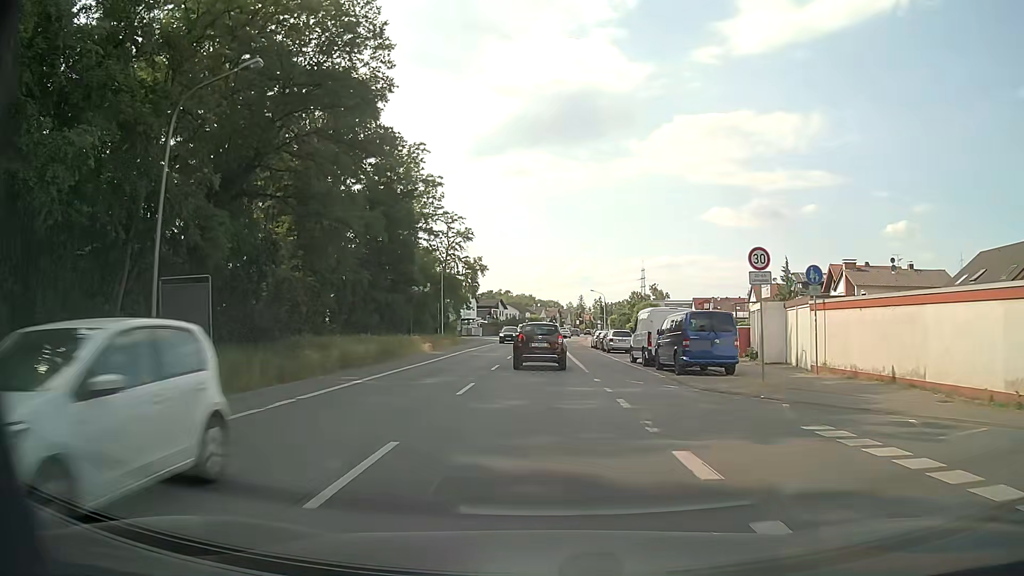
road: primary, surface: asphalt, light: Day
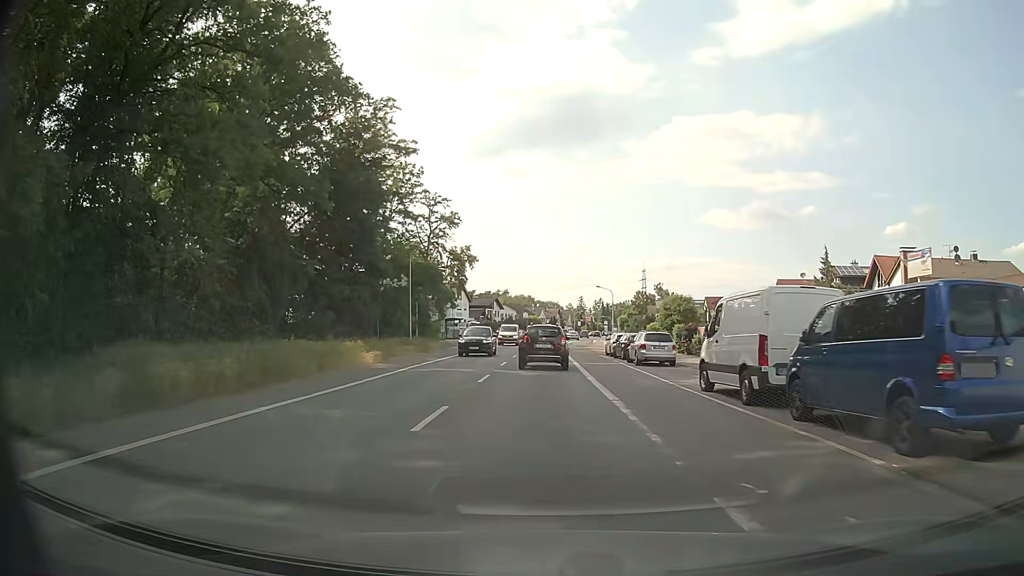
(0.0, +13.8) m; 0°
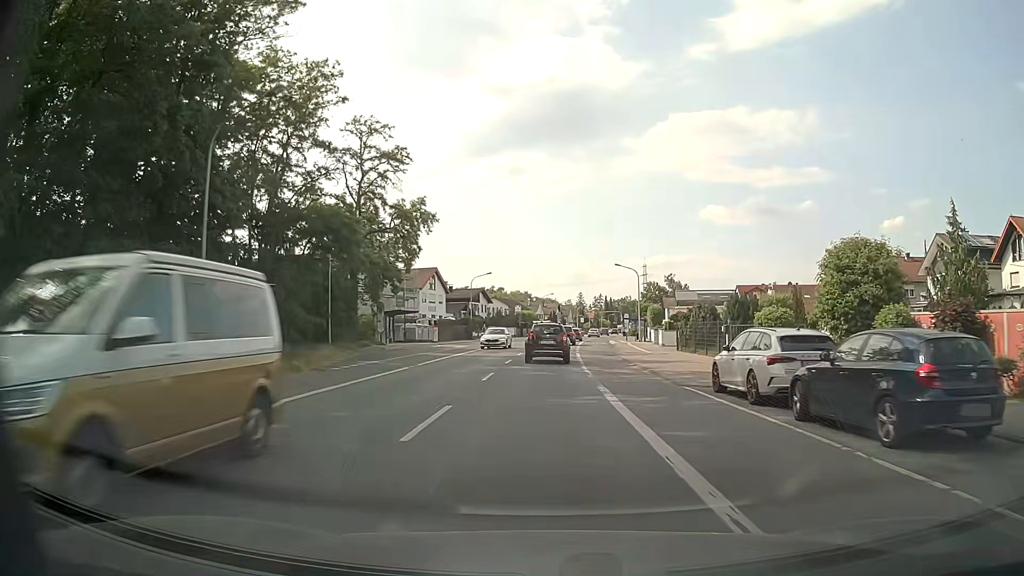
(+0.2, +28.0) m; +1°
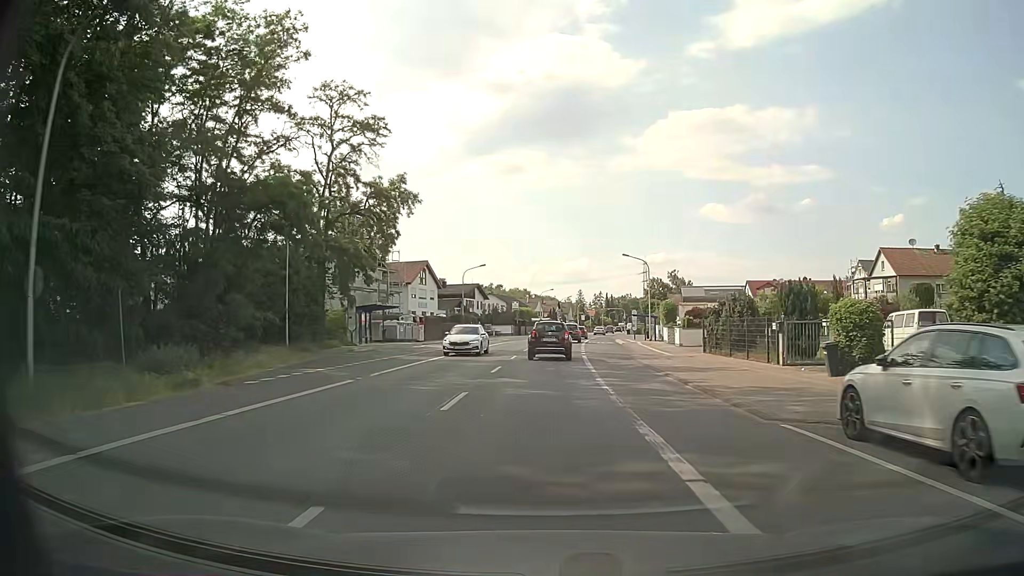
(0.0, +7.1) m; 0°
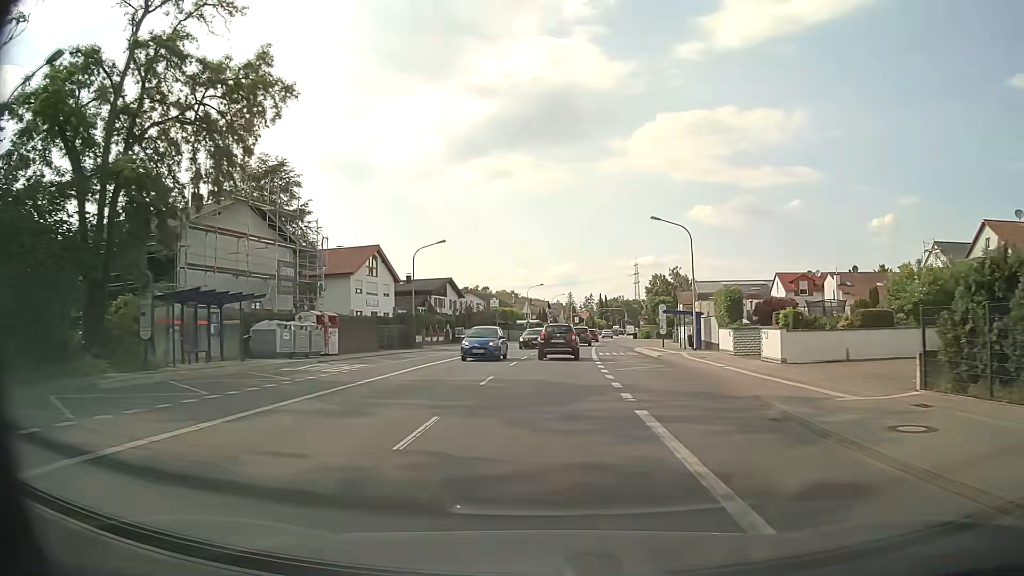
(+0.1, +21.6) m; +1°
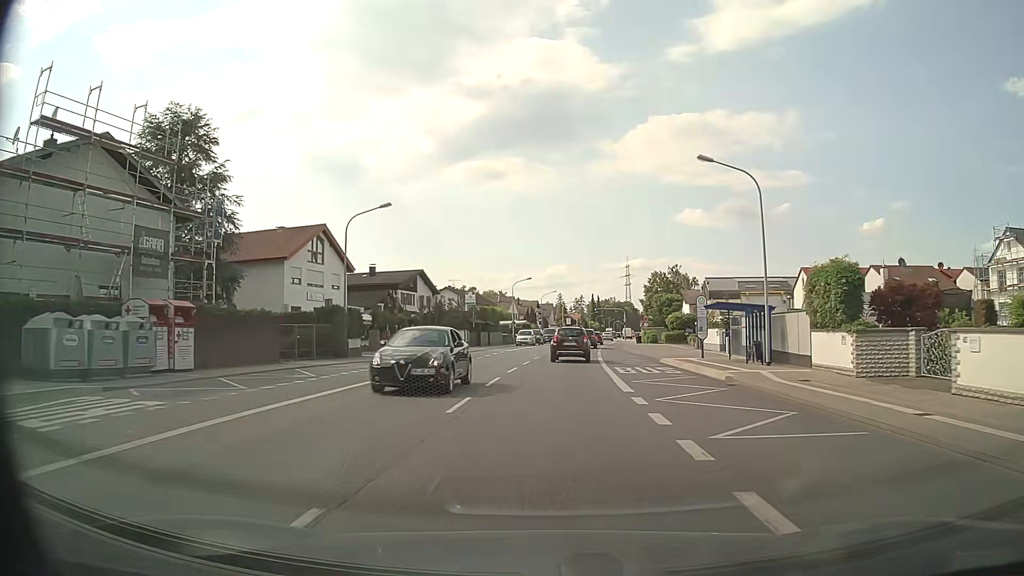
(0.0, +14.6) m; +1°
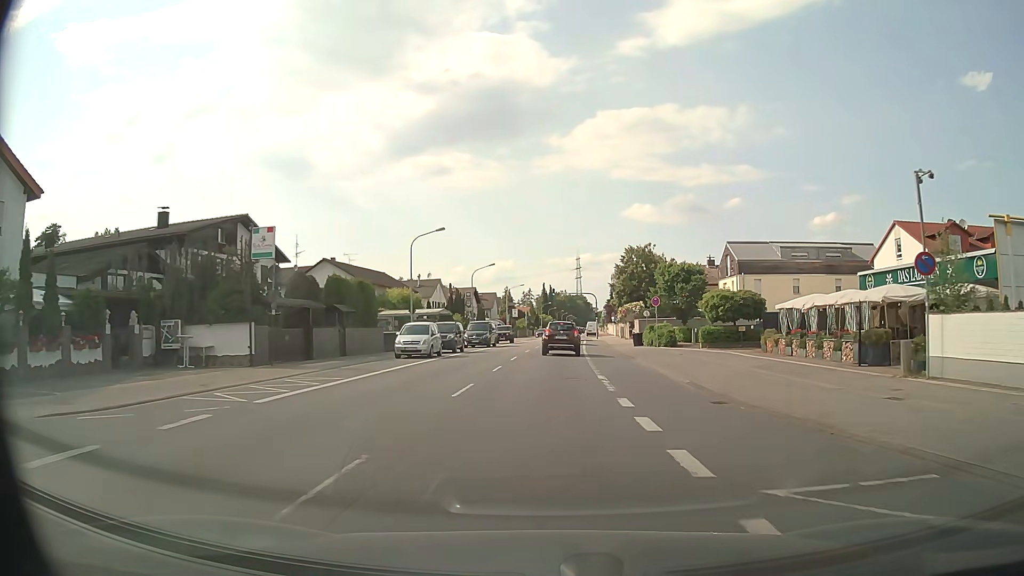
(+1.4, +36.8) m; +4°
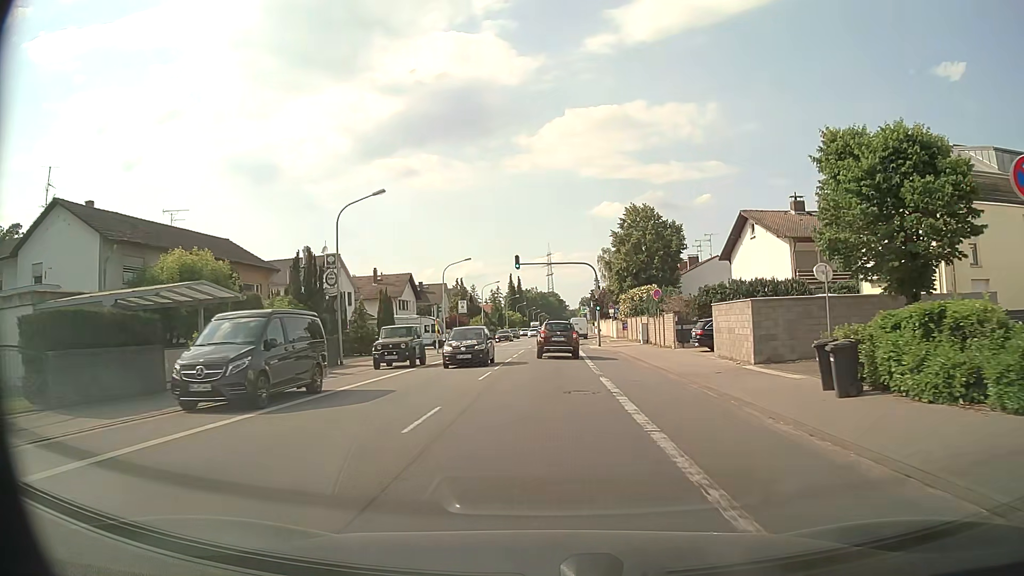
(+0.9, +36.9) m; +3°
(0, +10) (0, +20) (0, +30) (0, +40) (0, +50) (0, +60) (+1, +70) (+1, +80) (+1, +90) (+1, +100) m
